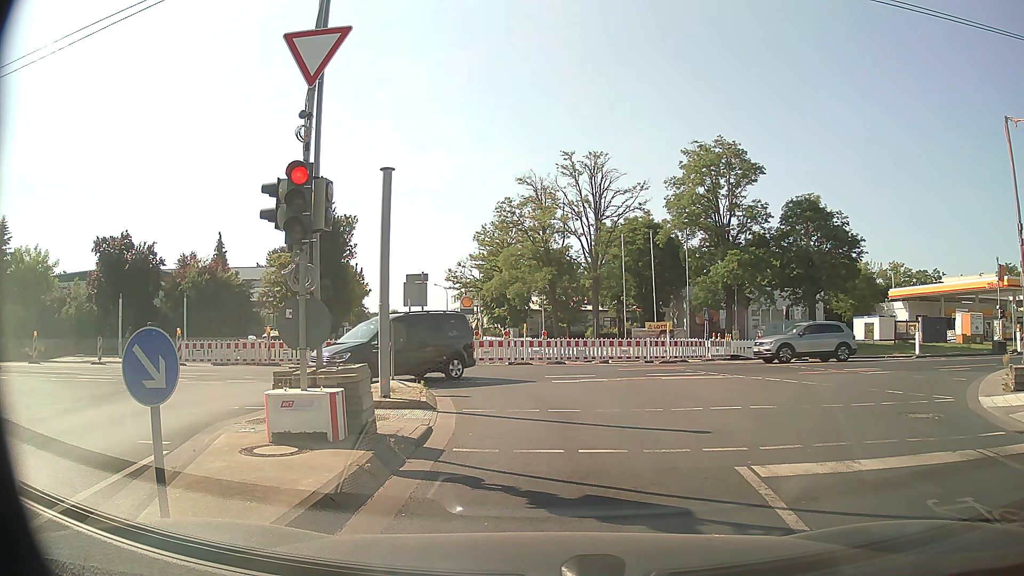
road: tertiary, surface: asphalt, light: Day
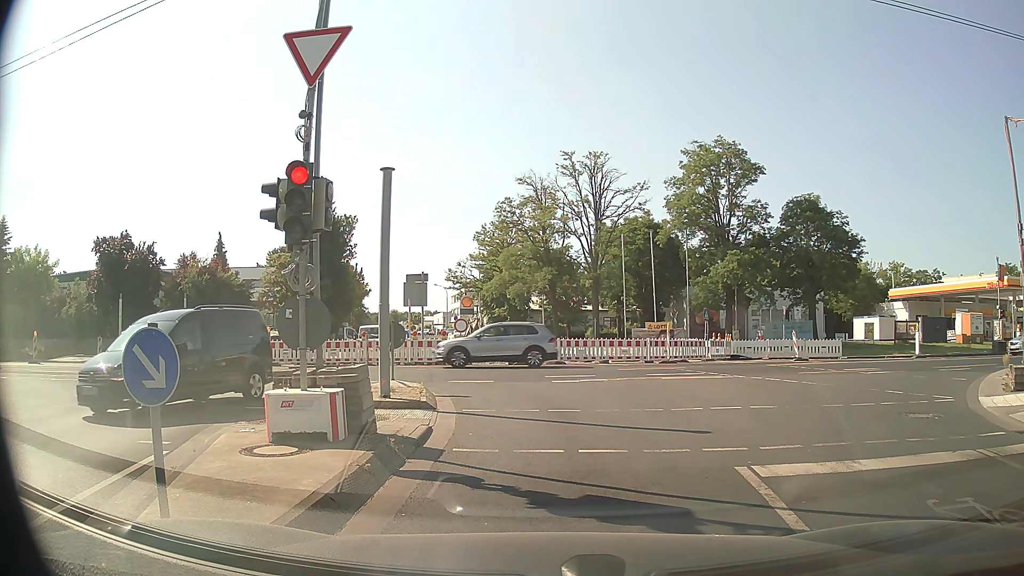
(0.0, 0.0) m; 0°
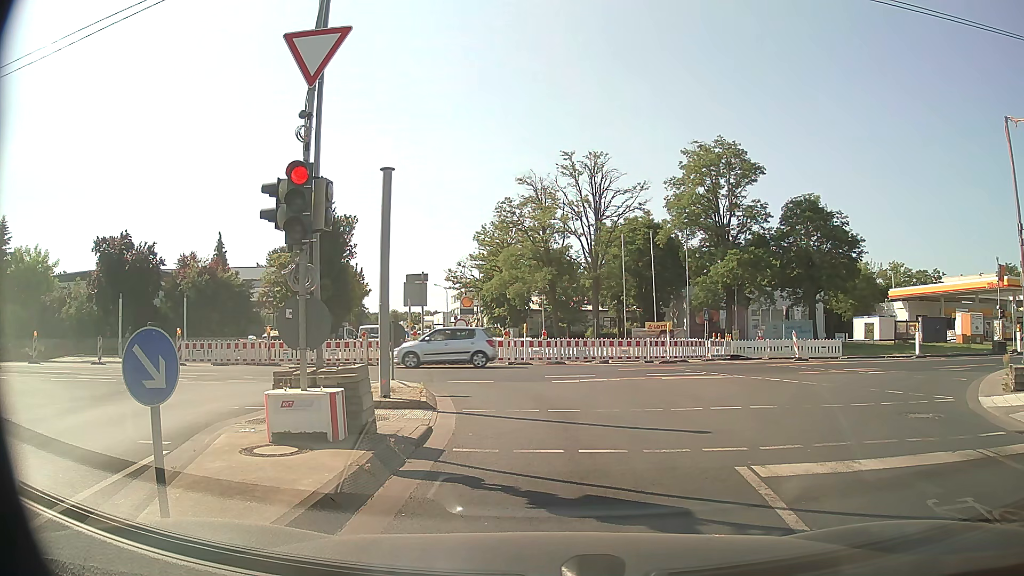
(0.0, 0.0) m; 0°
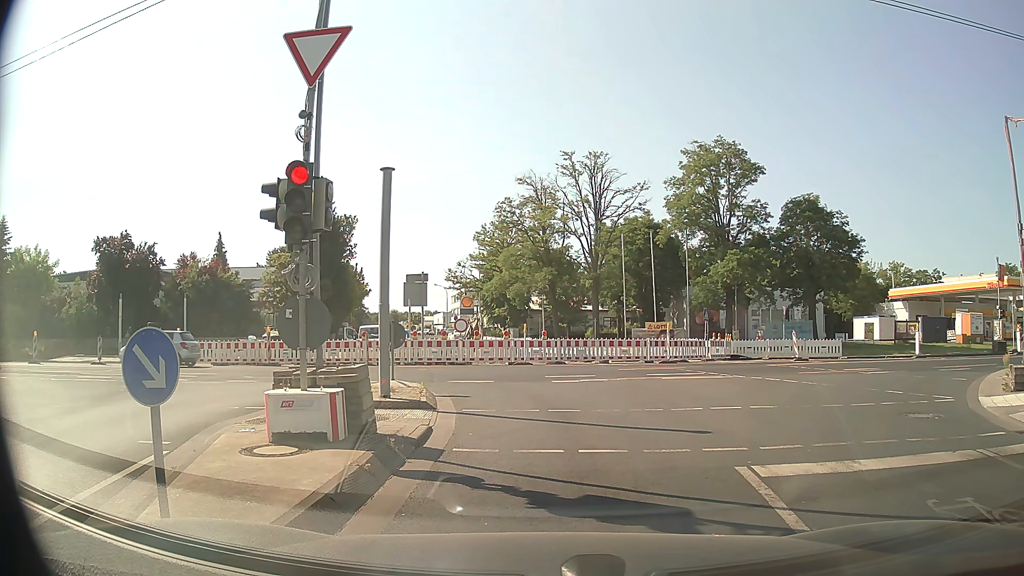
(0.0, 0.0) m; 0°
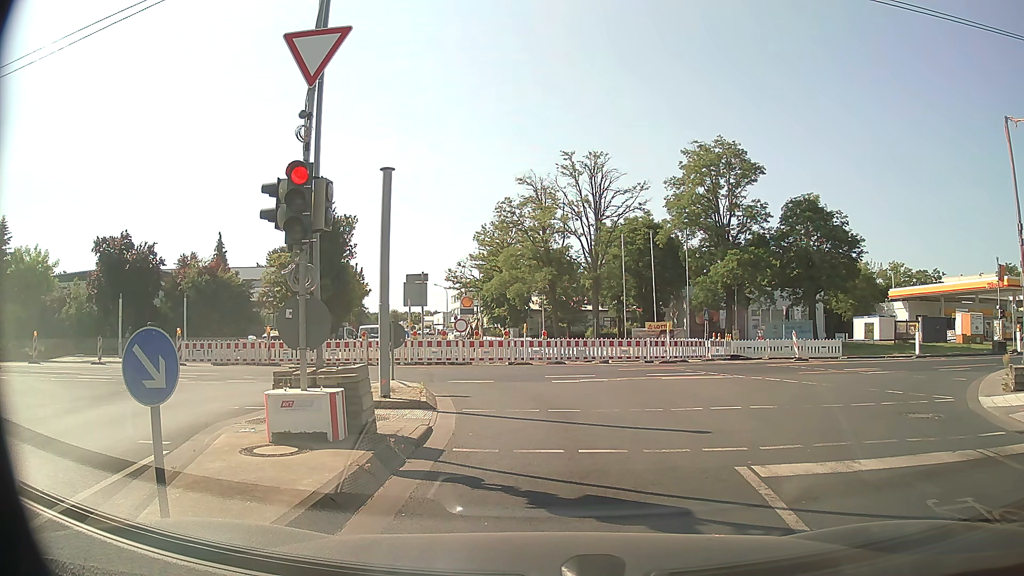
(0.0, 0.0) m; 0°
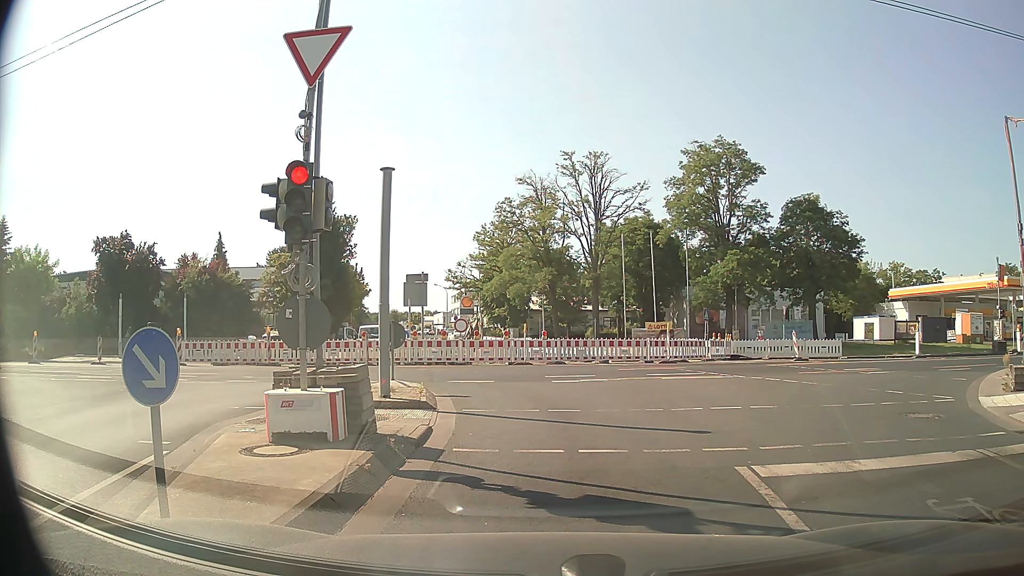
(0.0, 0.0) m; 0°
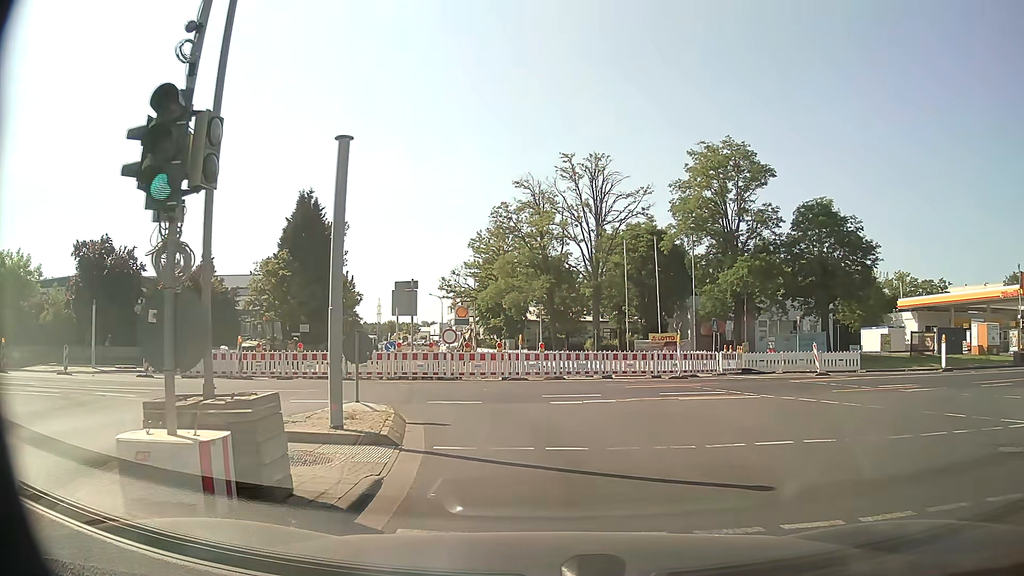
(0.0, +3.1) m; +1°
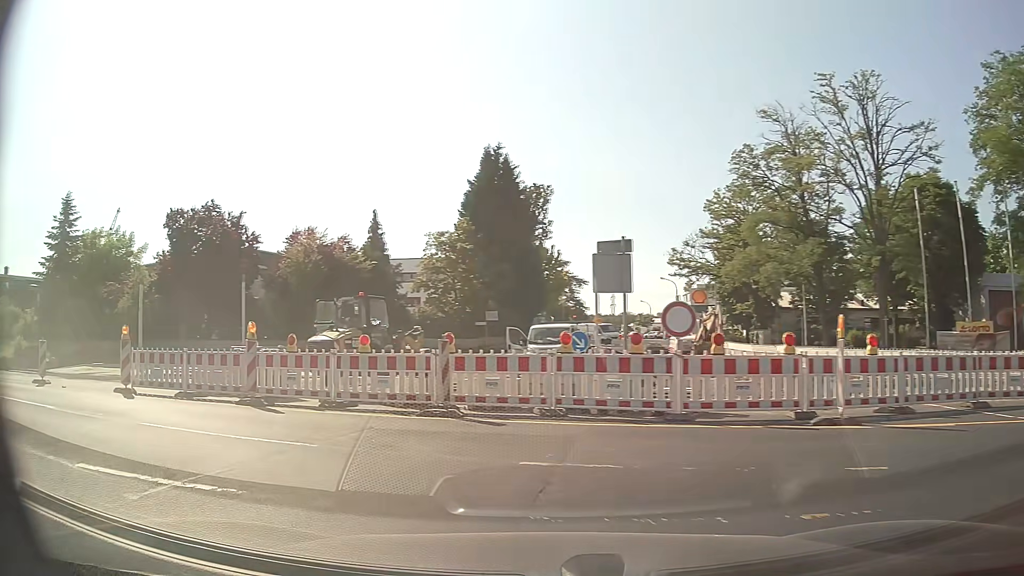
(-1.3, +14.5) m; -21°
(-4, +9) (-12, +14) (-22, +17) (-31, +20) (-41, +23) (-50, +27) (-59, +30) (-68, +35) (-78, +38) (-87, +41) m
